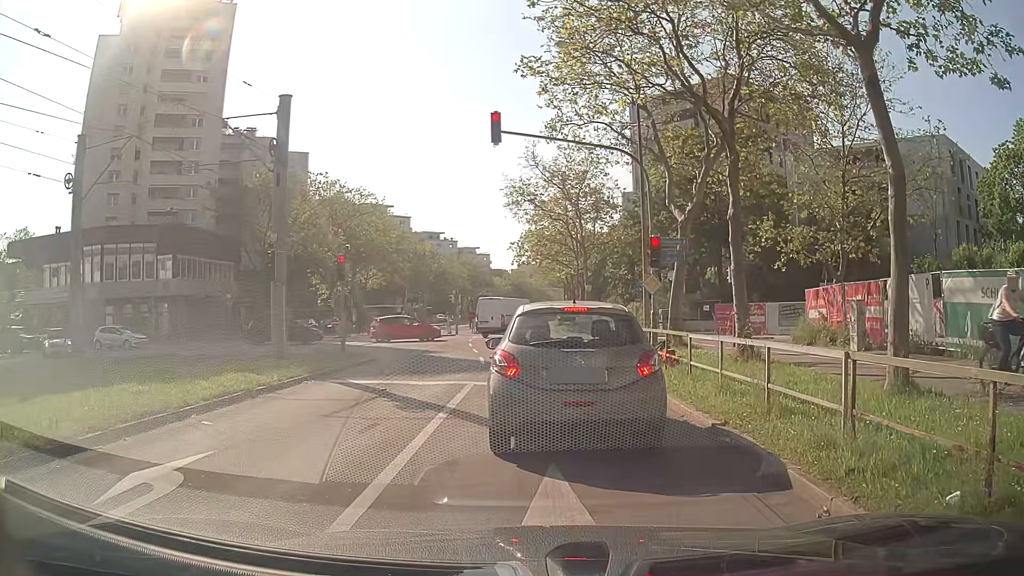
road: tertiary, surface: asphalt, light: Day
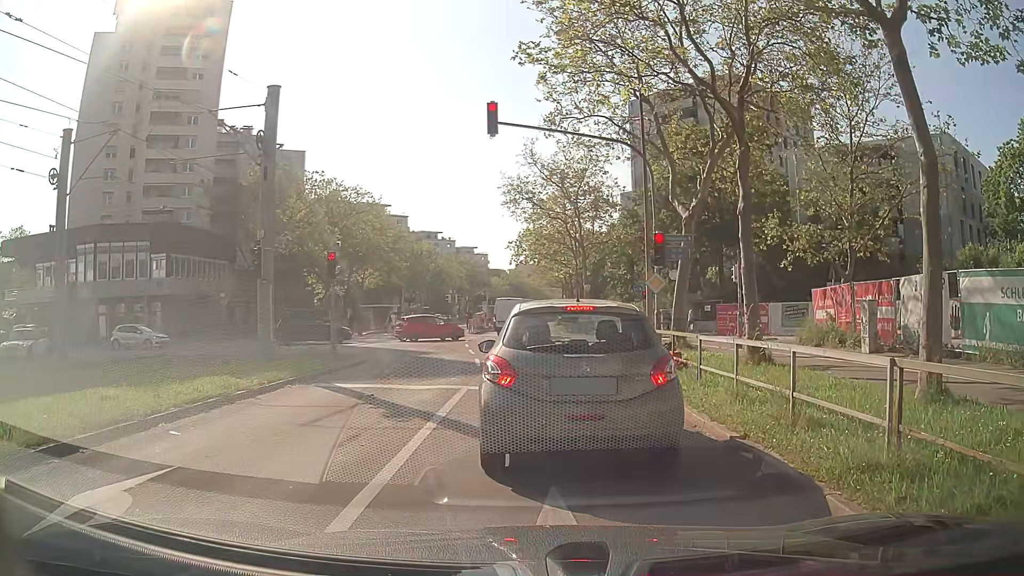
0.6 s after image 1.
(0.0, +0.8) m; 0°
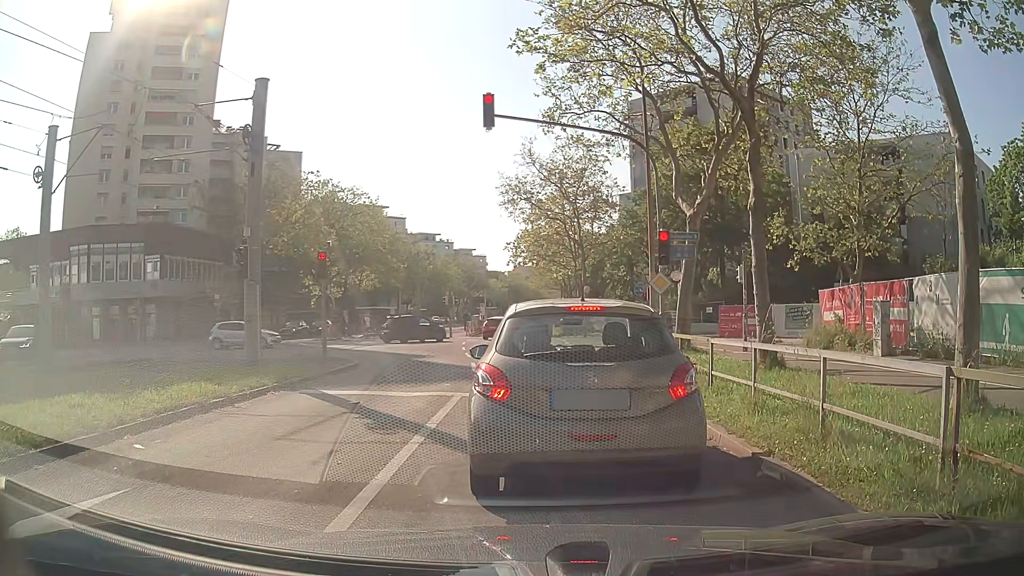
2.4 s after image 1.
(0.0, +0.8) m; 0°
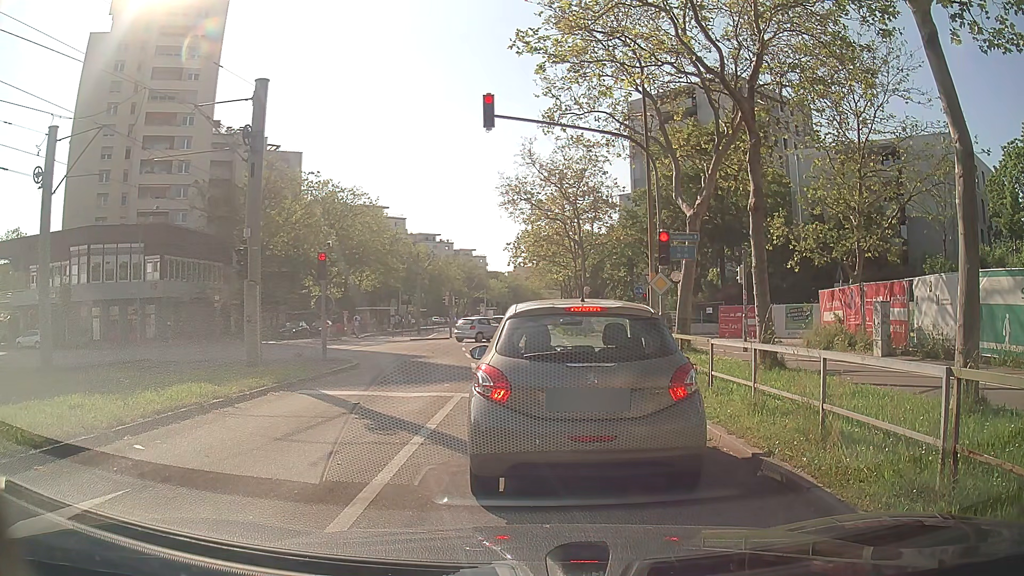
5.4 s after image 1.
(0.0, +0.1) m; 0°
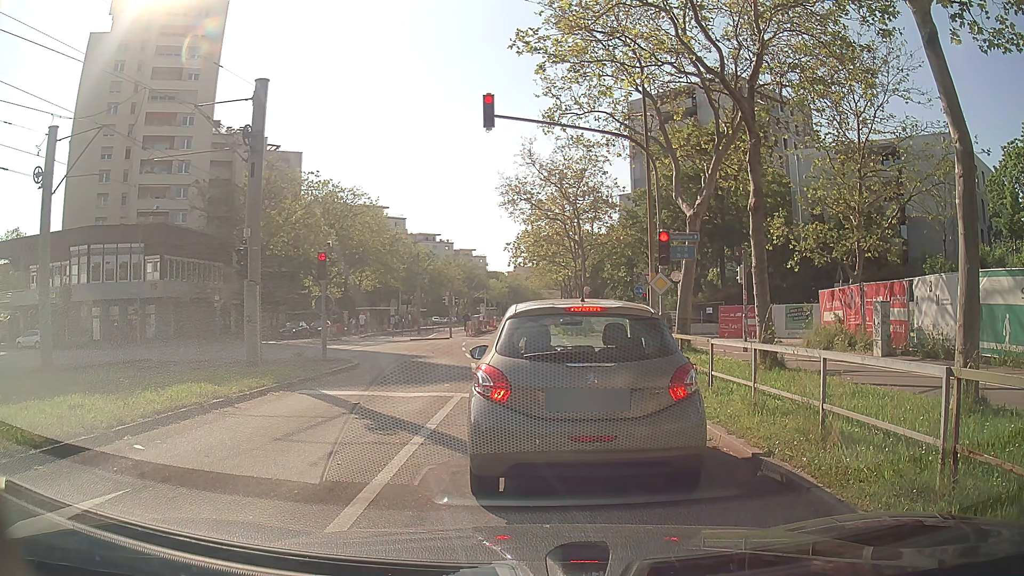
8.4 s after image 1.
(0.0, 0.0) m; 0°
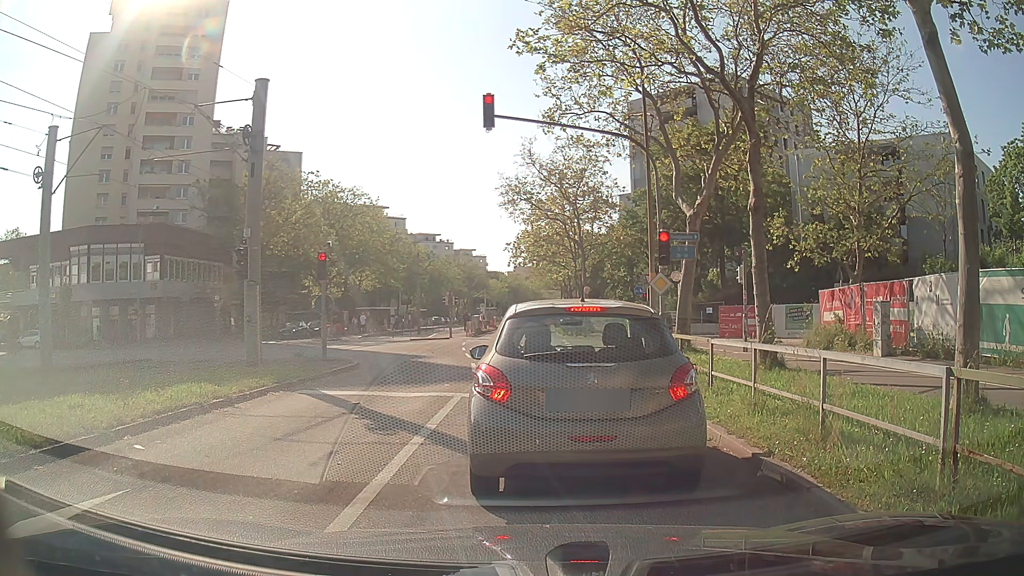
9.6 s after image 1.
(0.0, 0.0) m; 0°
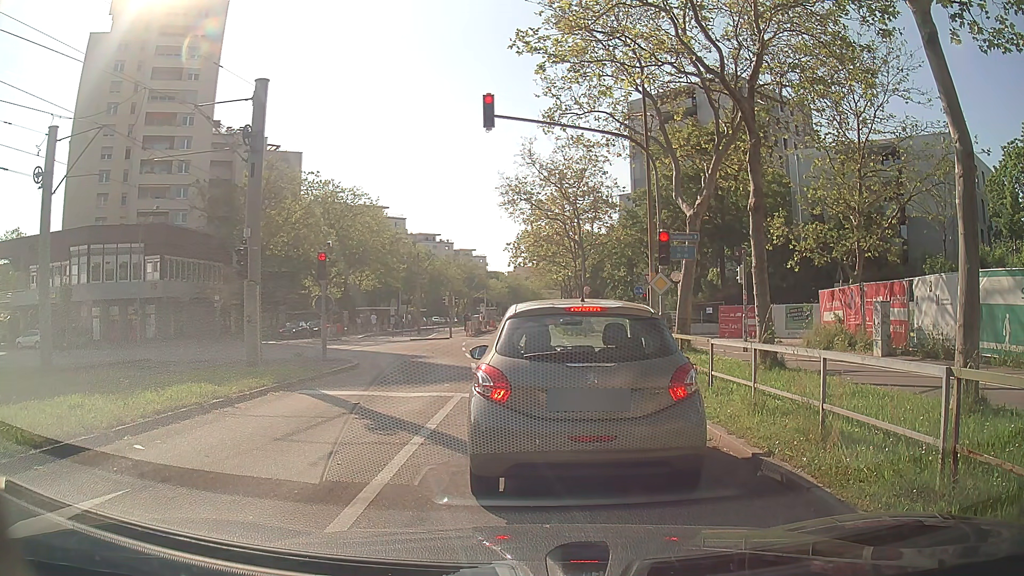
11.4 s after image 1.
(0.0, 0.0) m; 0°
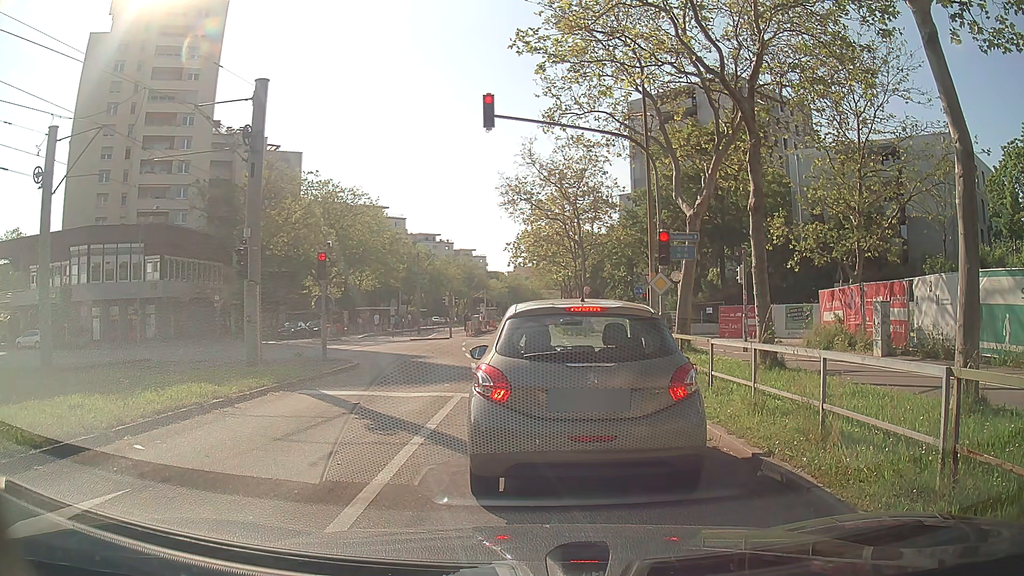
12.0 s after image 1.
(0.0, 0.0) m; 0°
